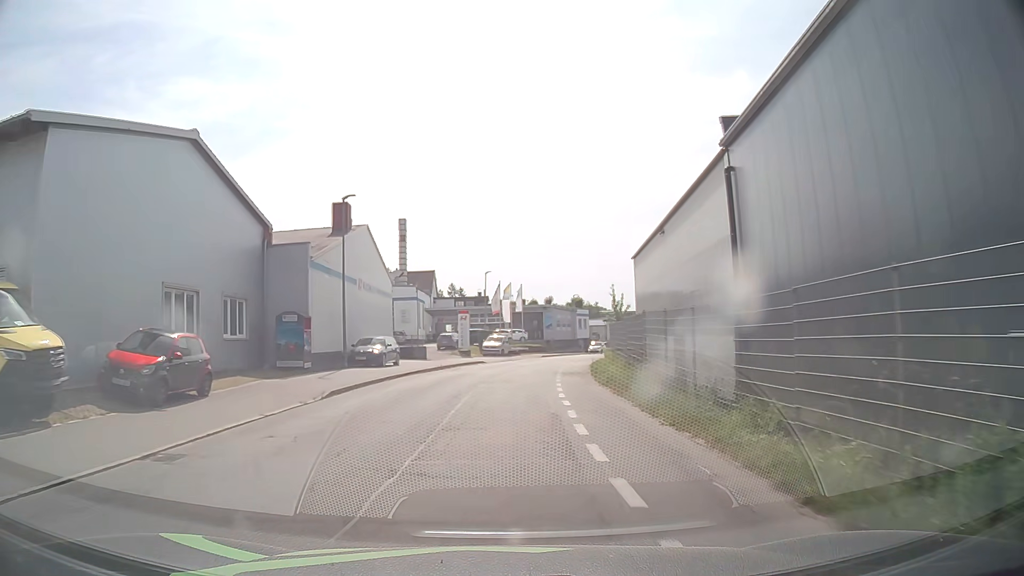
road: residential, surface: asphalt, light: Day
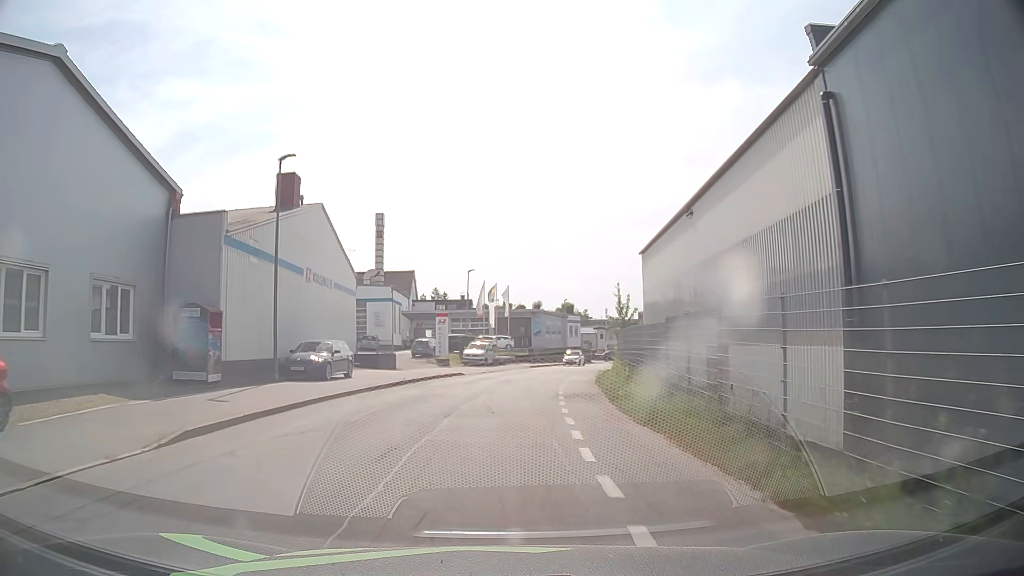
(+0.1, +7.5) m; 0°
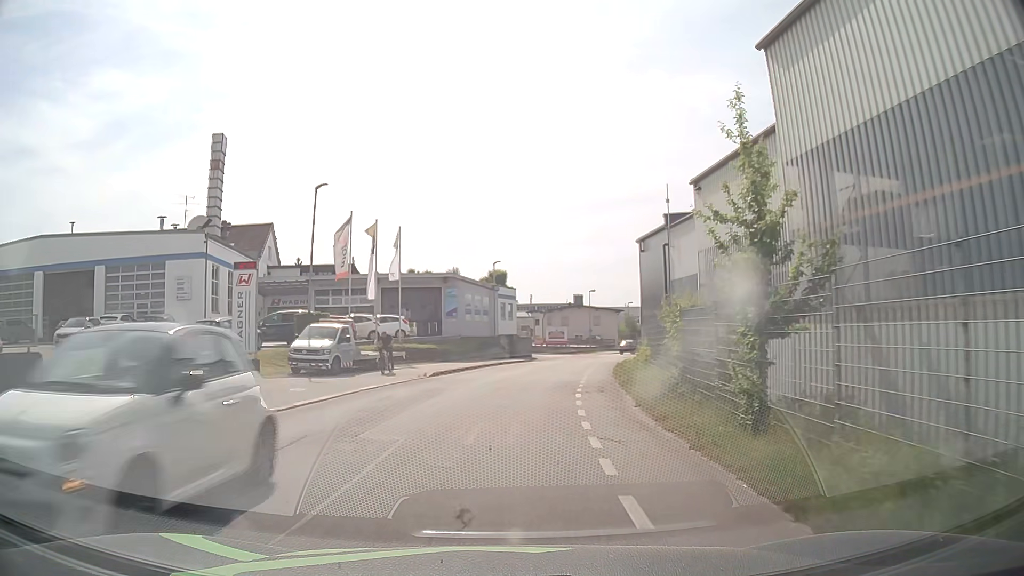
(+1.0, +29.3) m; +5°
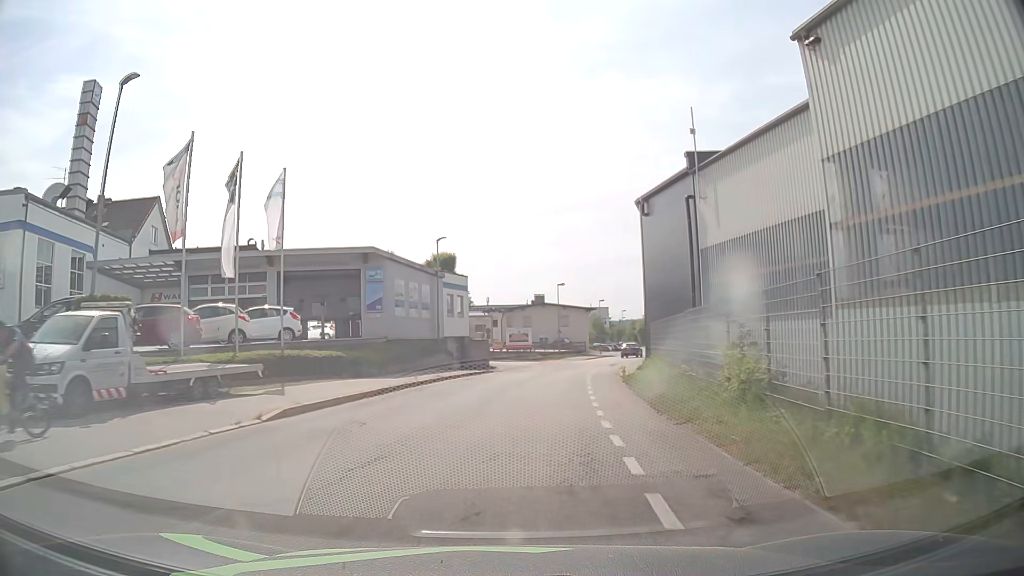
(+0.5, +14.4) m; +4°
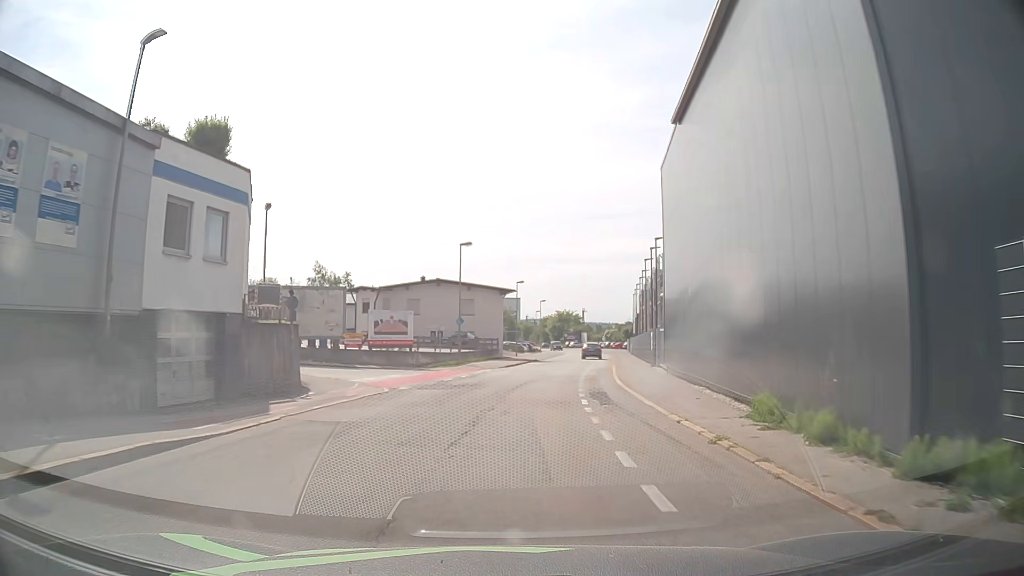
(+1.5, +27.9) m; +9°
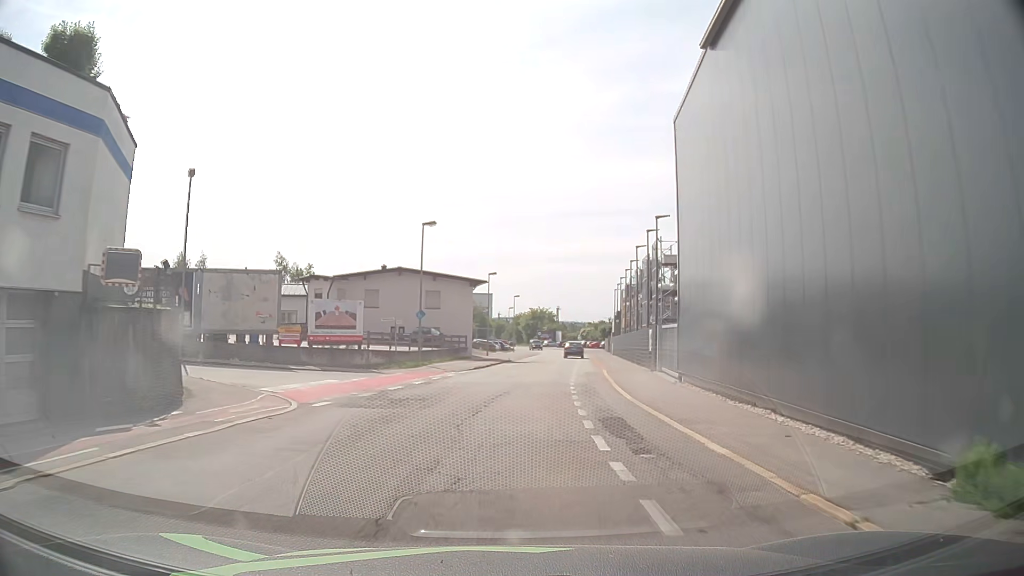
(+0.2, +6.8) m; +2°
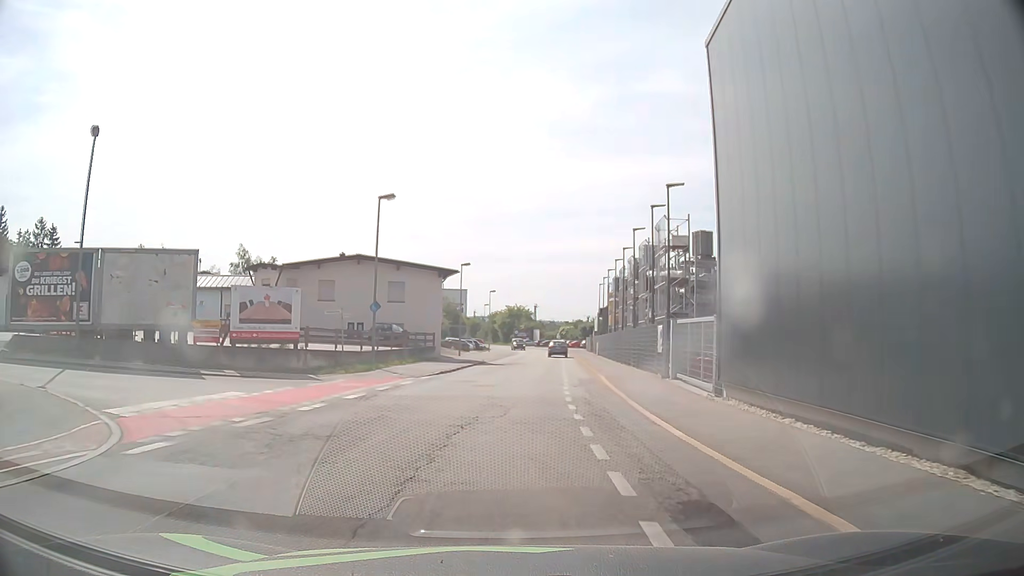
(+0.3, +6.8) m; +4°
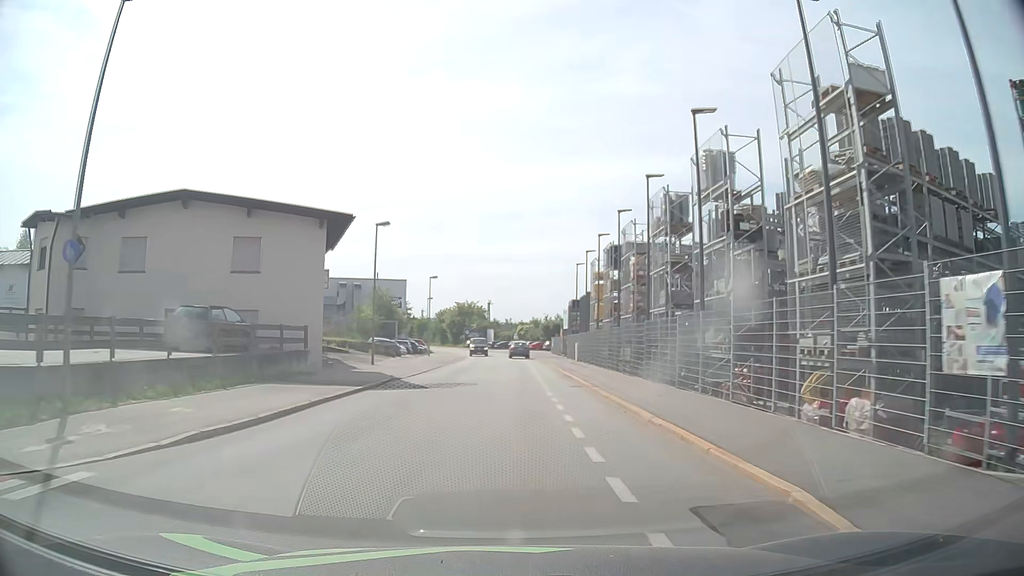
(+0.1, +20.5) m; +3°
(0, +10) (0, +20) (0, +30) (0, +40) (0, +50) (-1, +60) (-1, +70) (-2, +80) (-4, +90) (-5, +100) m
